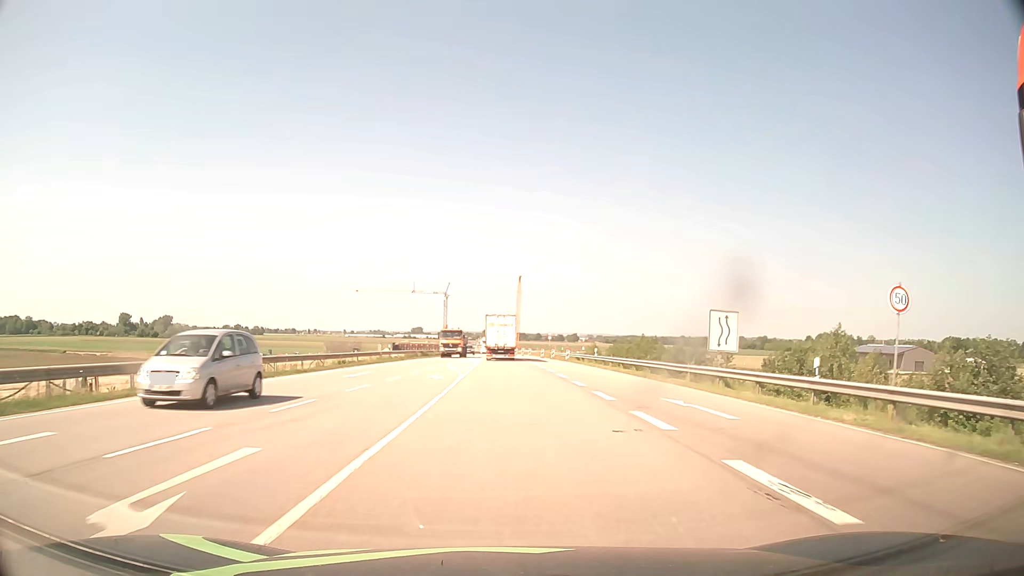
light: Day
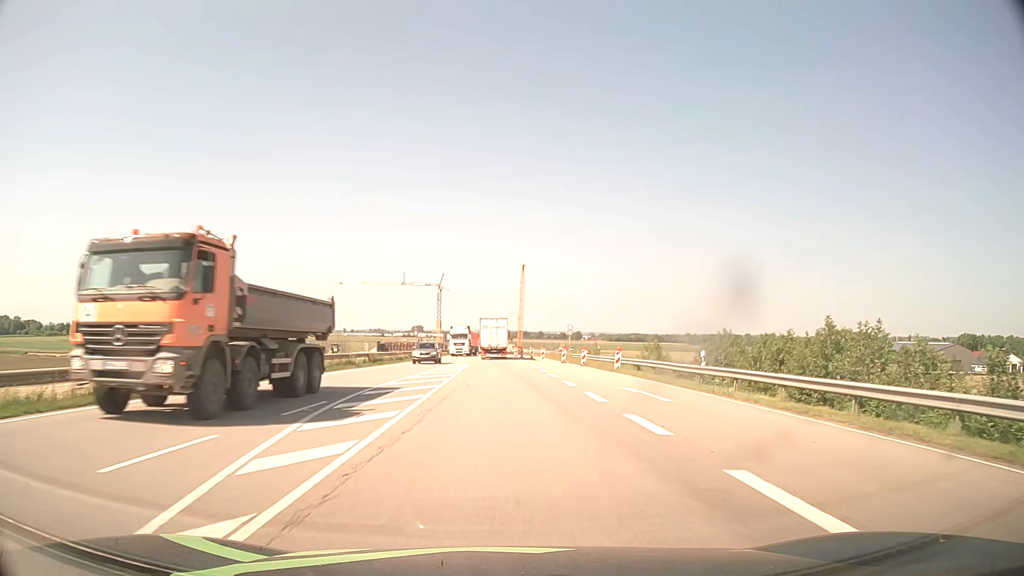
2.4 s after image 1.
(-0.1, +30.7) m; -1°
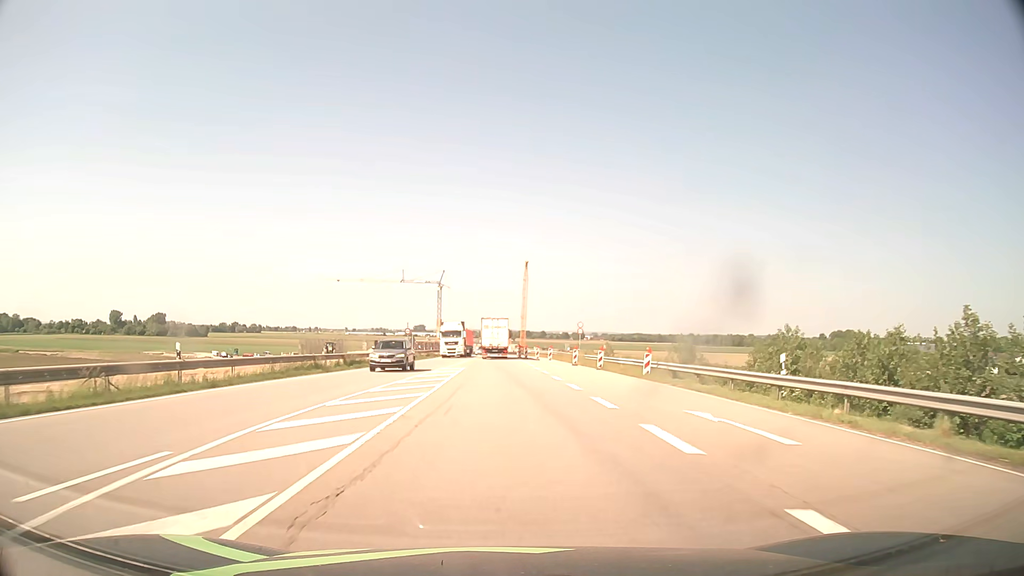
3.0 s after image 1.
(0.0, +7.7) m; 0°
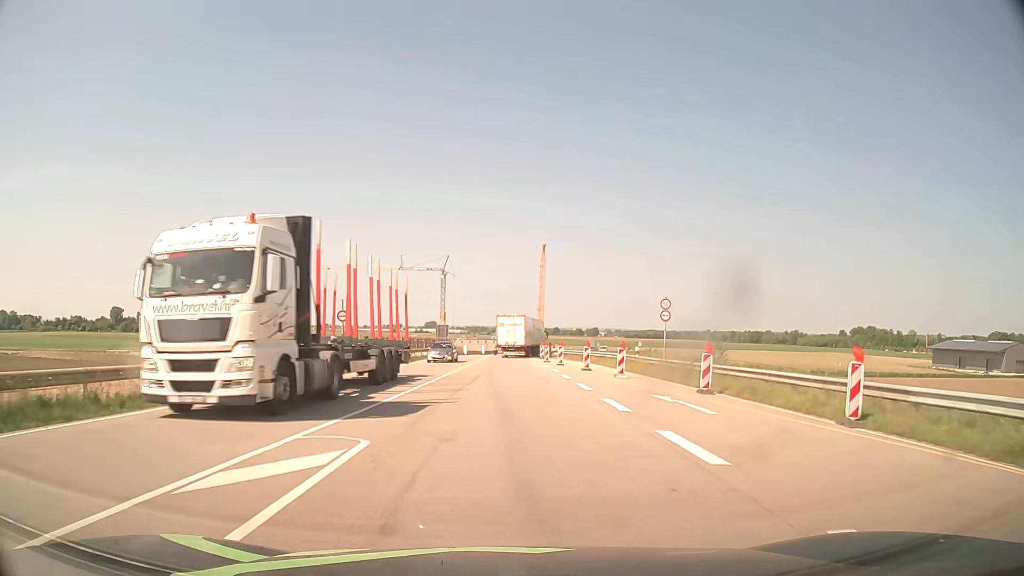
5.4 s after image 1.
(-0.4, +30.7) m; -1°
(0, +10) (0, +20) (0, +30) (0, +40) (0, +50) (0, +60) (+1, +70) (+3, +80) (+6, +89) (+9, +99) m
